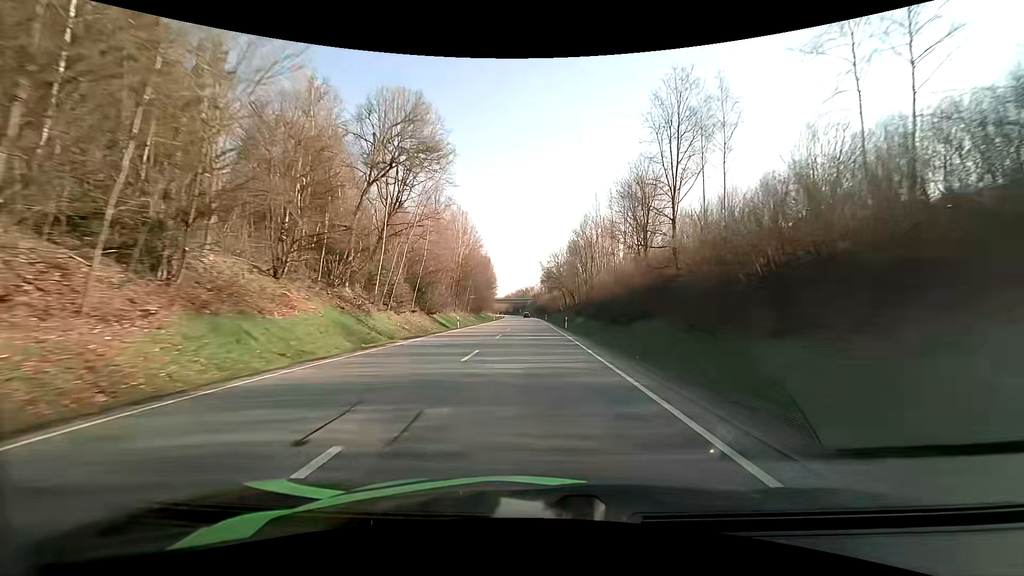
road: primary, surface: asphalt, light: Day
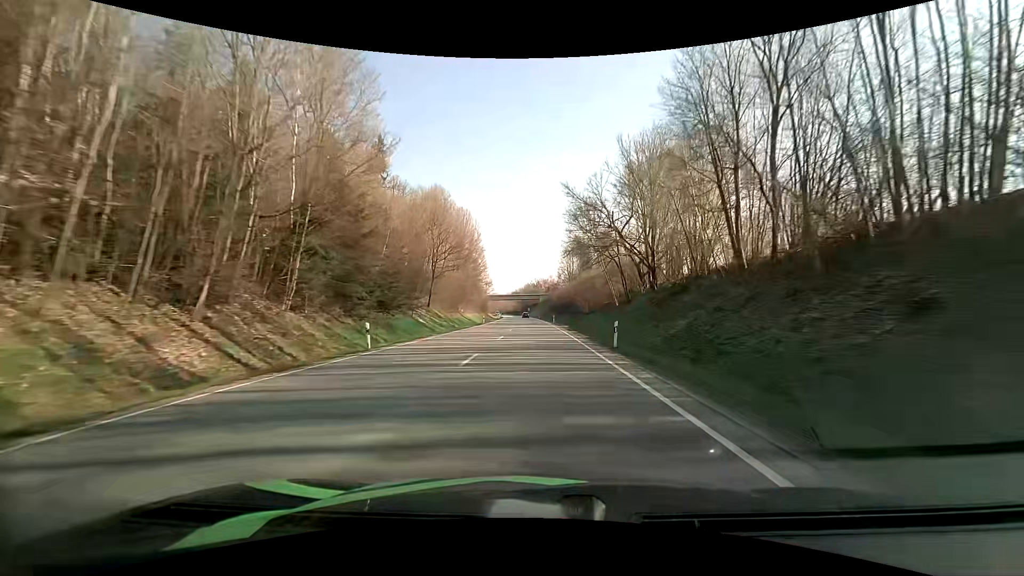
(-1.3, +75.7) m; -2°
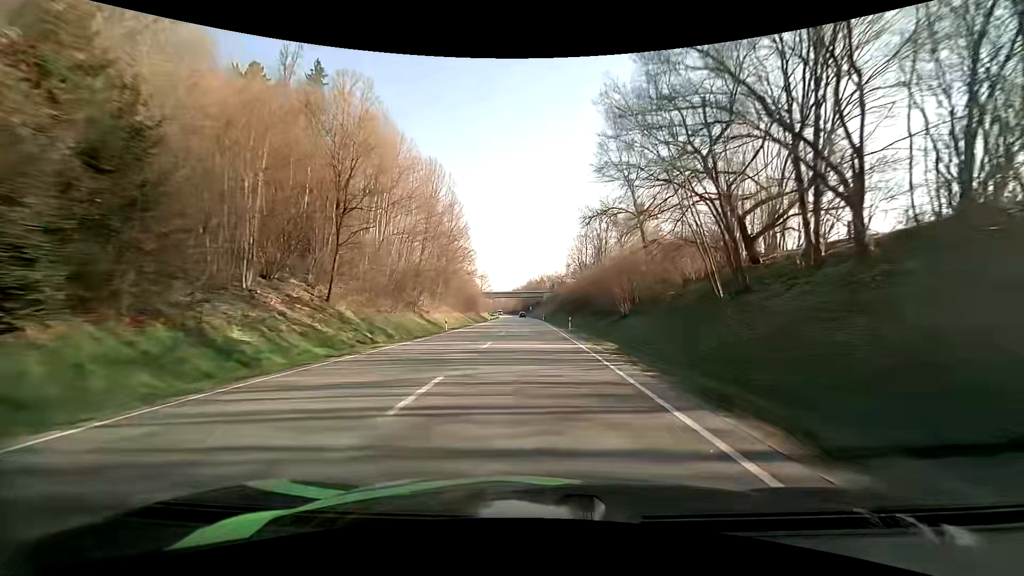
(0.0, +30.4) m; 0°
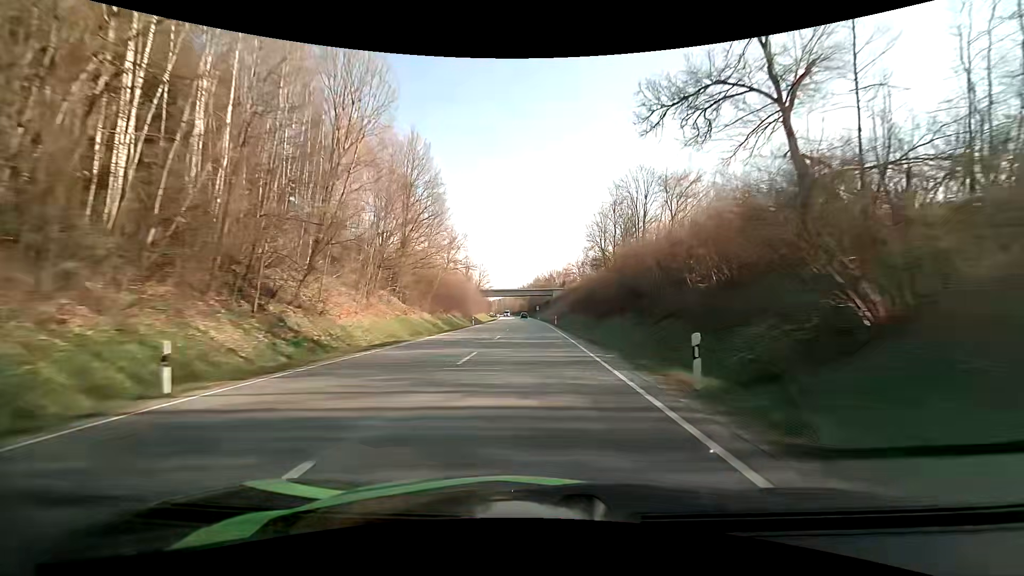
(-0.2, +30.5) m; -1°
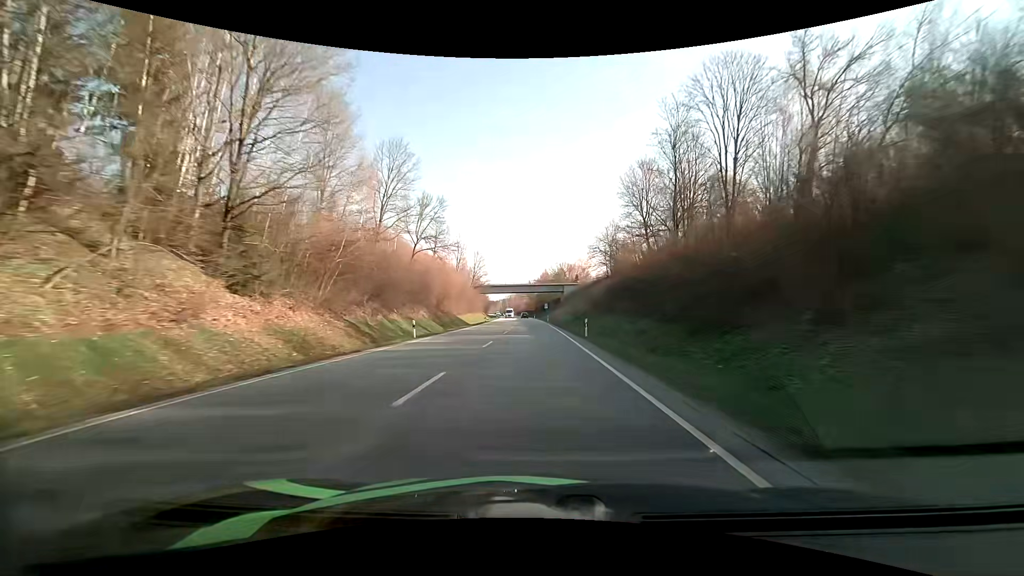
(-0.3, +30.6) m; -1°
